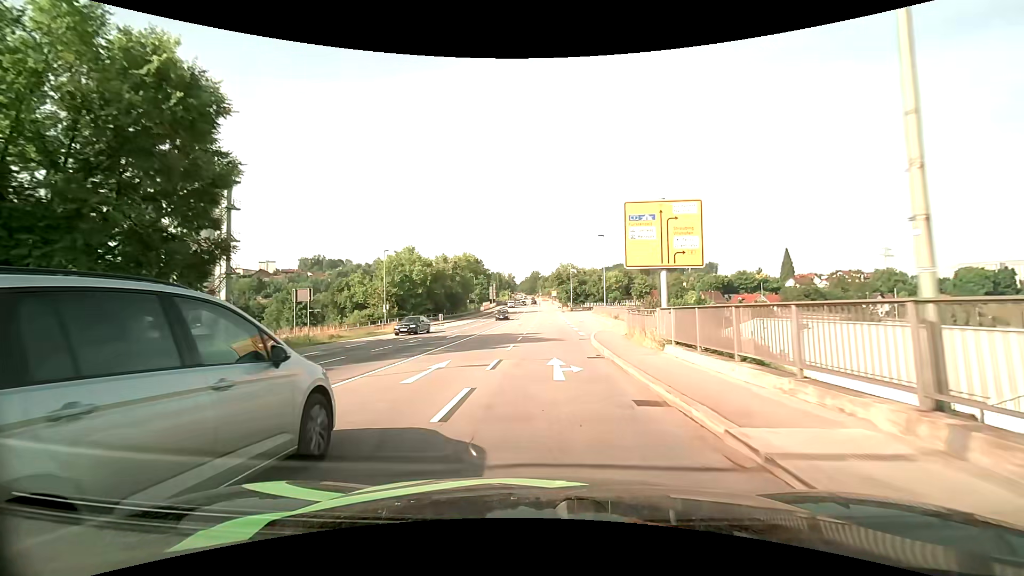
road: primary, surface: asphalt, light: Day
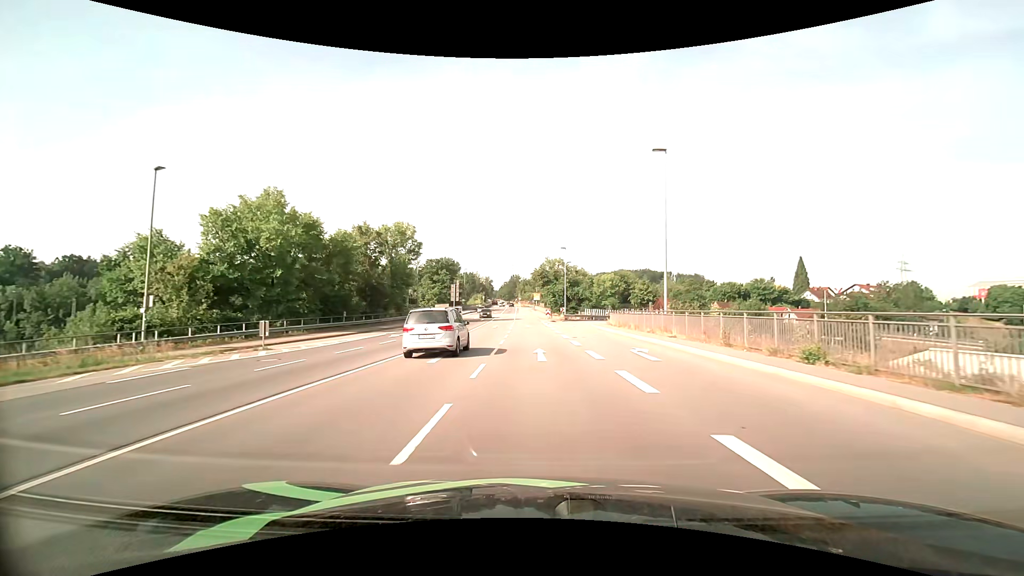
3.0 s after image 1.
(+0.4, +37.7) m; +2°
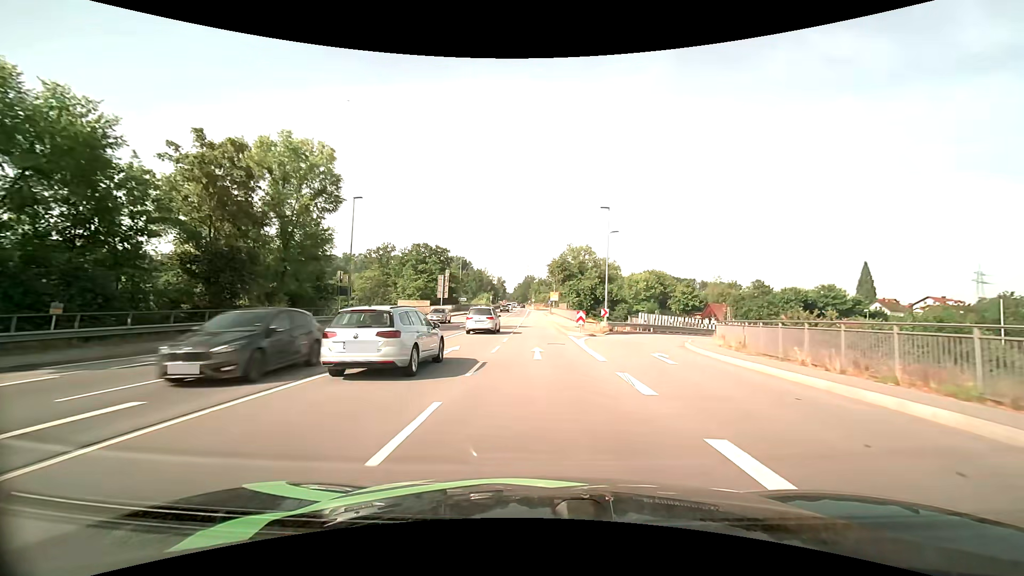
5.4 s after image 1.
(-0.5, +30.2) m; -2°
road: primary_link
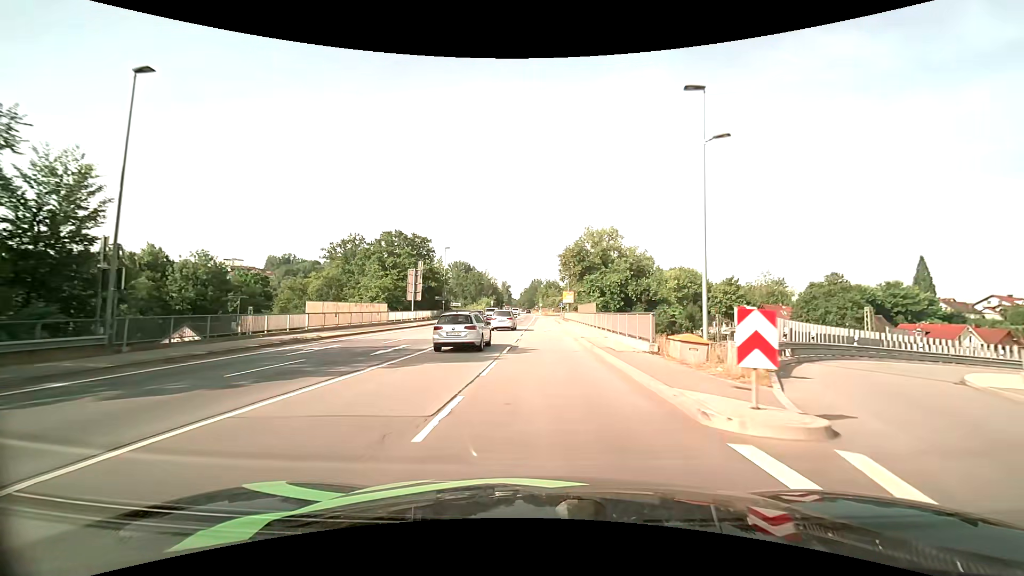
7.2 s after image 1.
(-0.2, +23.5) m; -1°
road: primary
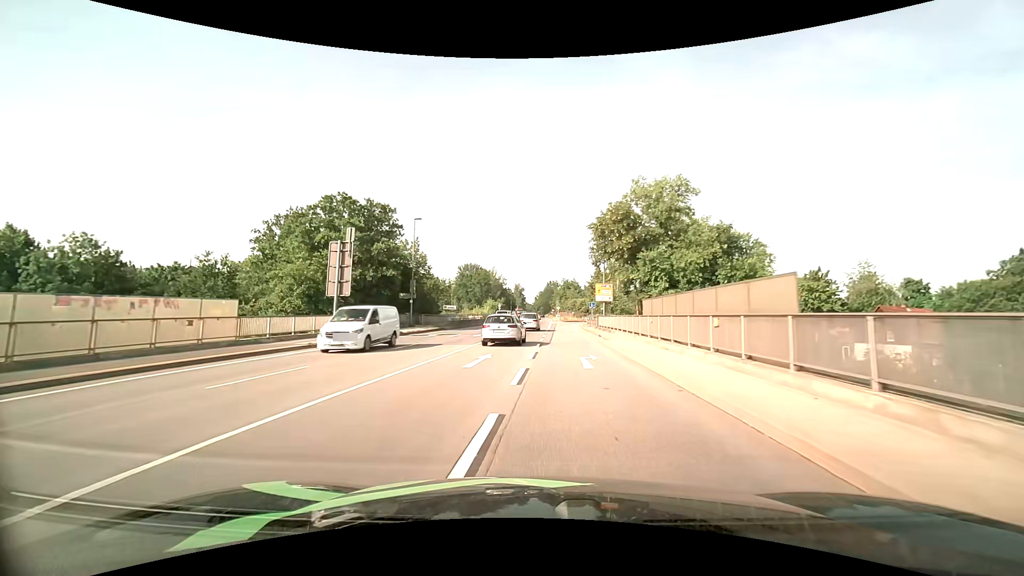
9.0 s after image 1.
(-0.1, +26.3) m; -1°
(0, +10) (-1, +20) (-1, +30) (-1, +40) (-1, +50) (-1, +60) (0, +70) (0, +80) (0, +90) (0, +100) m
